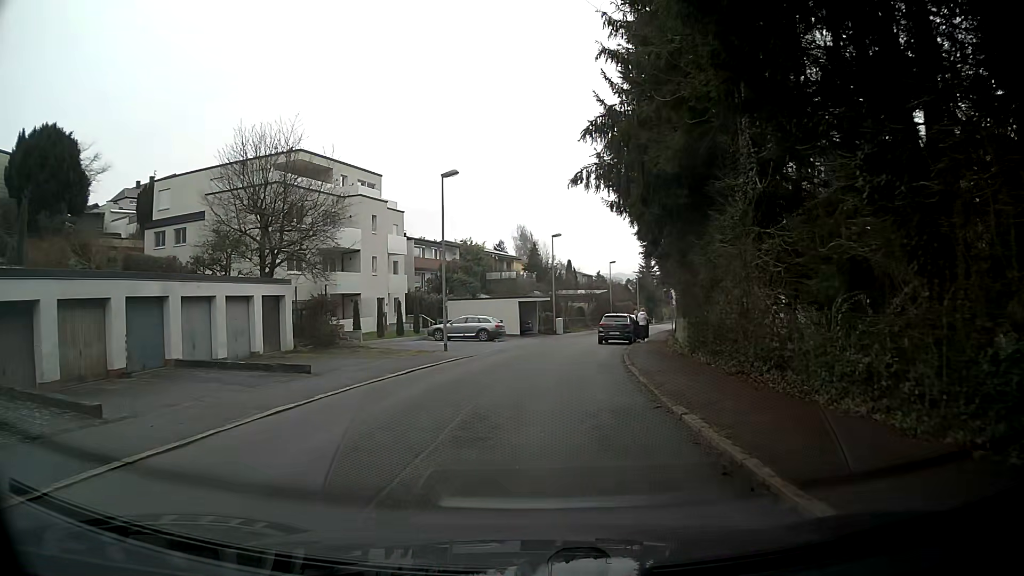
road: residential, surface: asphalt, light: Day
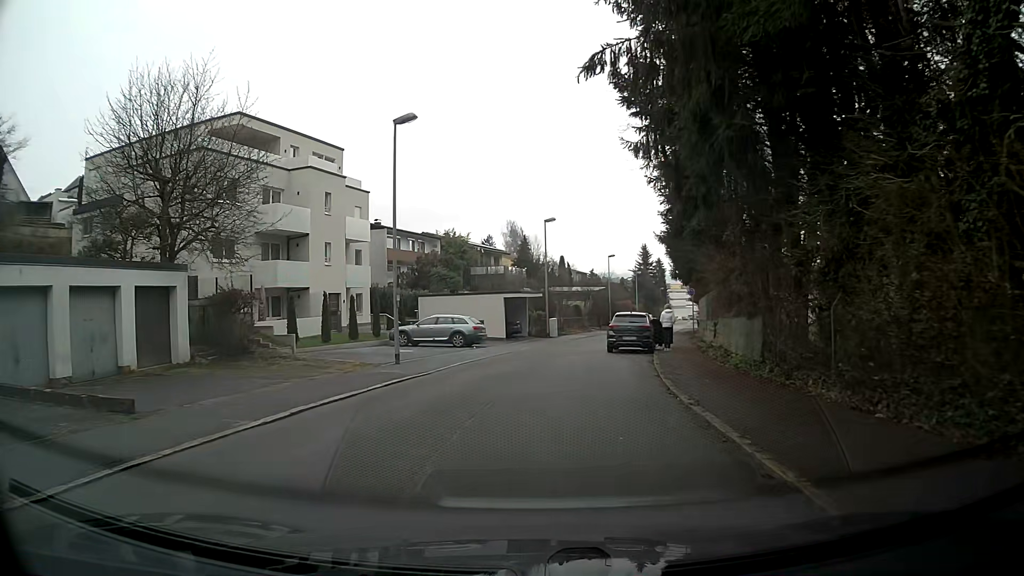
(0.0, +8.5) m; 0°
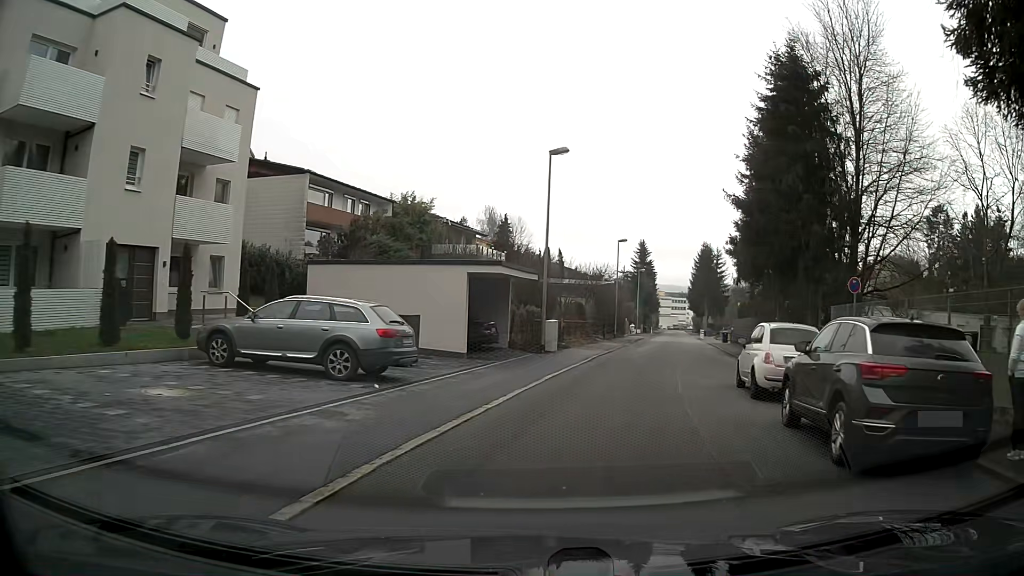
(0.0, +19.6) m; +5°
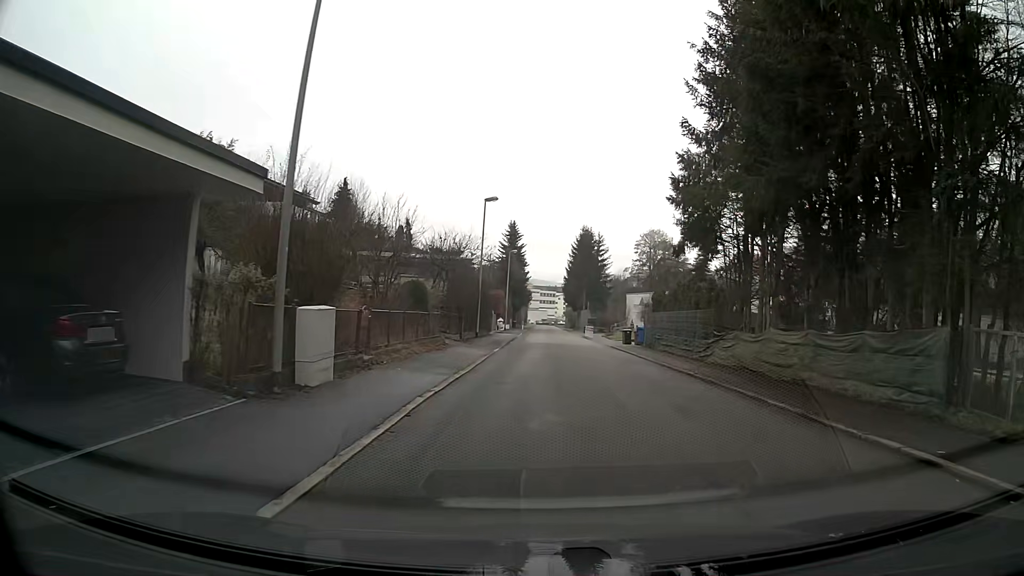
(+1.8, +16.8) m; +11°
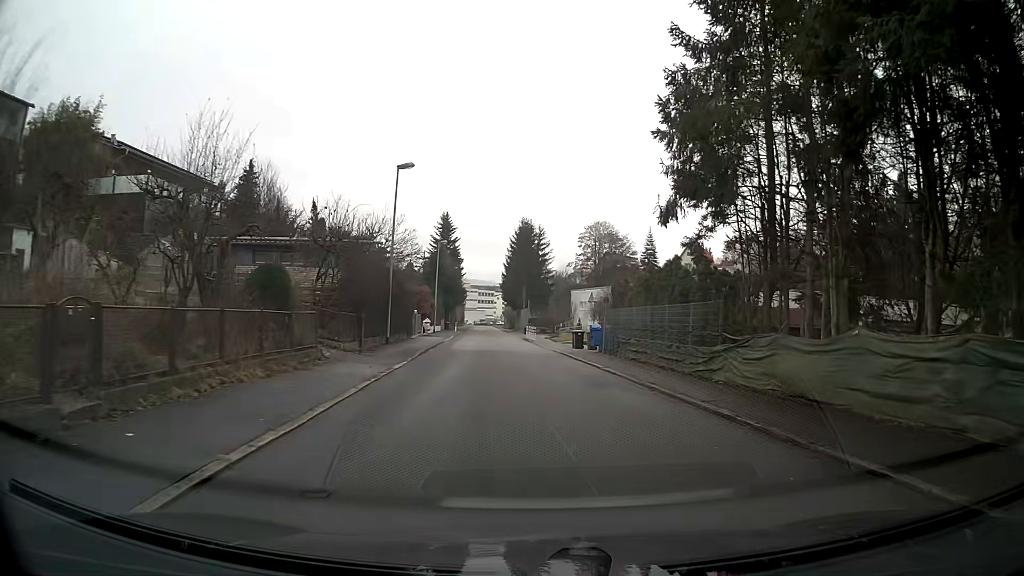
(+0.4, +8.9) m; +4°
(0, +10) (0, +20) (-1, +30) (-1, +40) (-2, +50) (-3, +60) (-4, +70) (-5, +80) (-6, +90) (-6, +100) m
